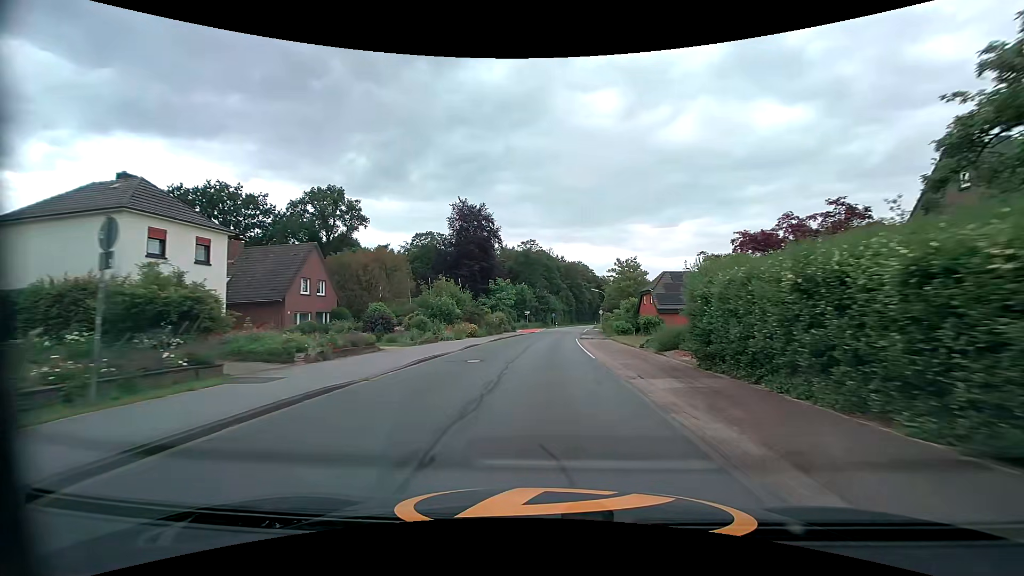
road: tertiary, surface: asphalt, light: Day
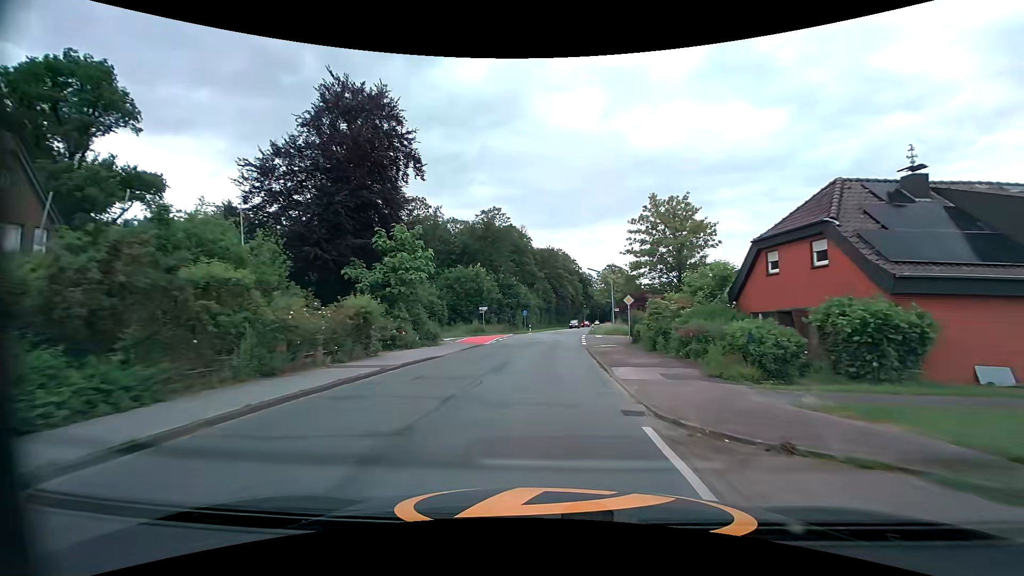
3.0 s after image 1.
(+1.3, +36.2) m; +4°
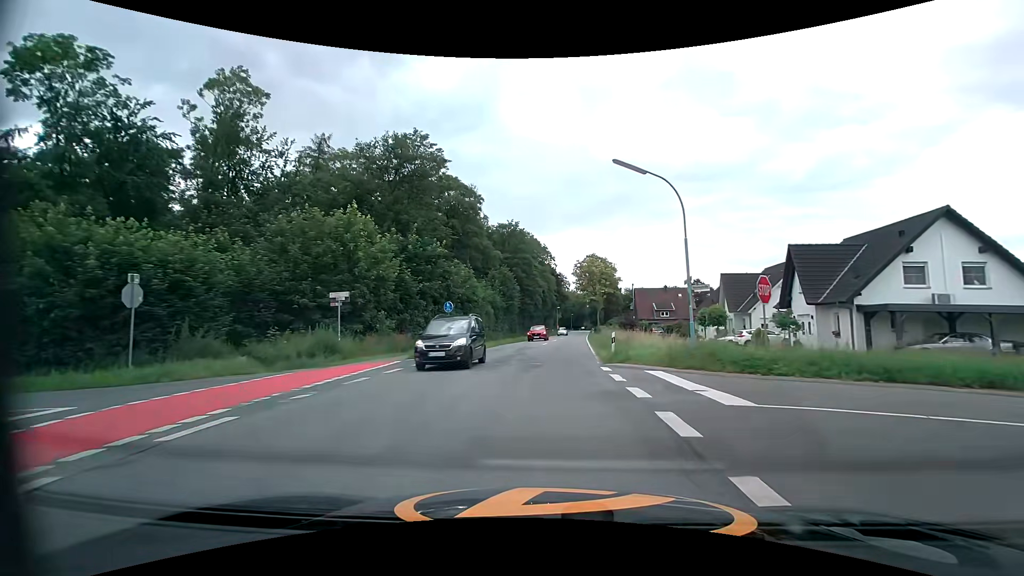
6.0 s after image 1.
(+0.7, +36.1) m; +3°
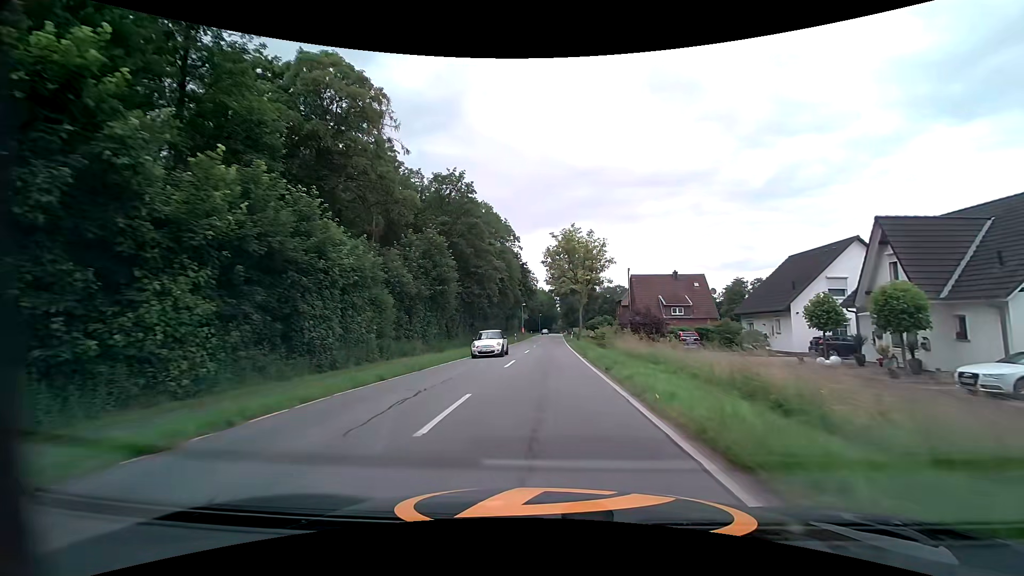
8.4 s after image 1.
(+1.1, +28.7) m; +4°
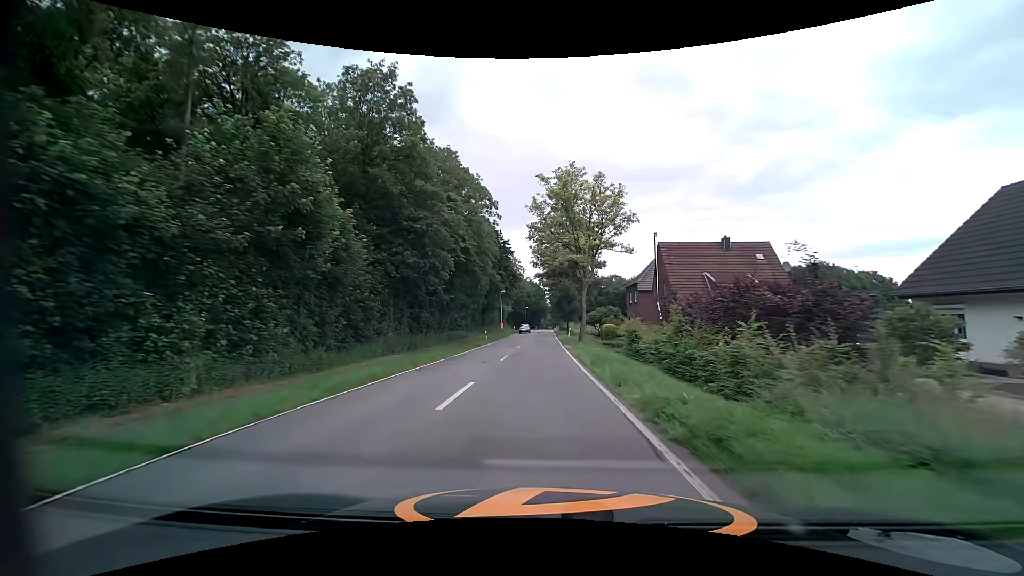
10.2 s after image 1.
(+0.3, +22.1) m; +1°
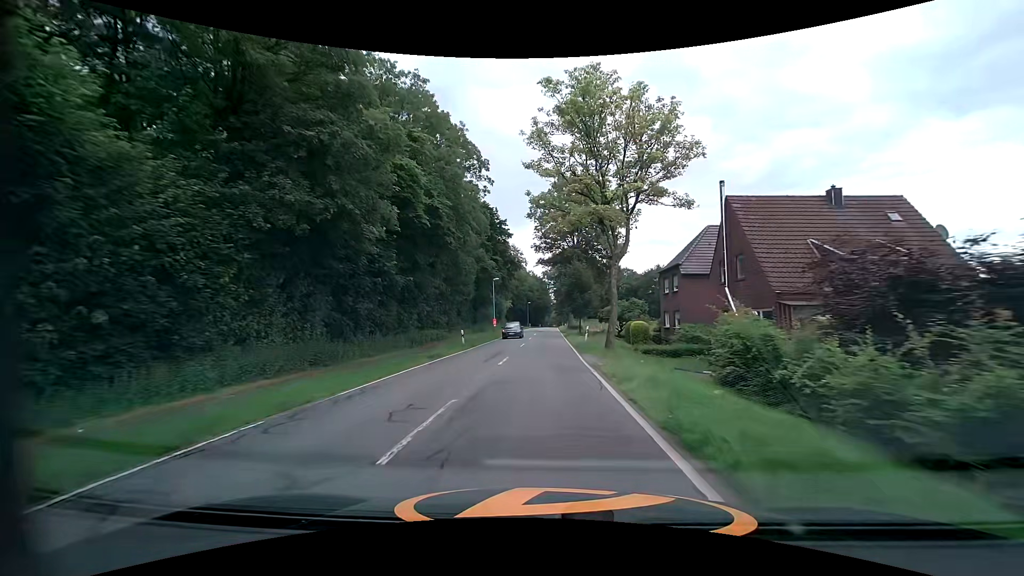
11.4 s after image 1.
(-0.1, +15.2) m; 0°
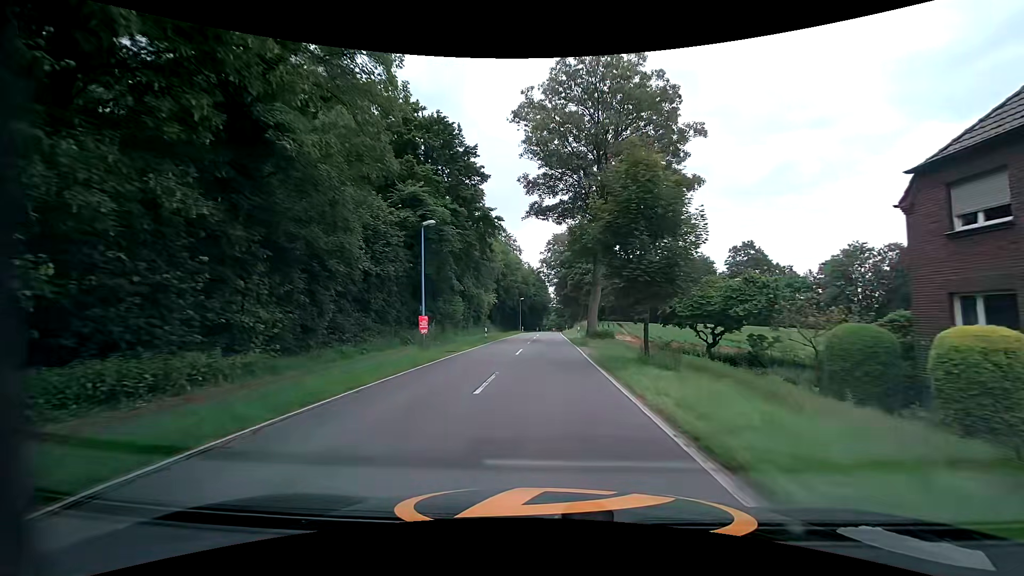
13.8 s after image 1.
(-0.1, +30.9) m; -1°
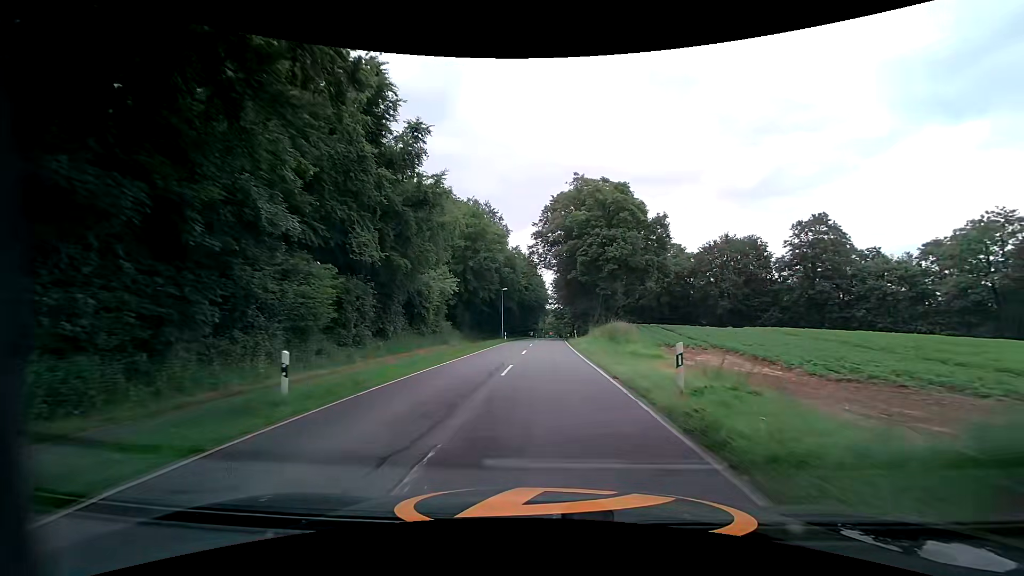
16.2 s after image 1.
(+0.4, +31.7) m; +1°
(0, +10) (0, +20) (0, +30) (+1, +40) (+1, +50) (+1, +60) (+1, +70) (+2, +80) (+3, +90) (+4, +100) m
